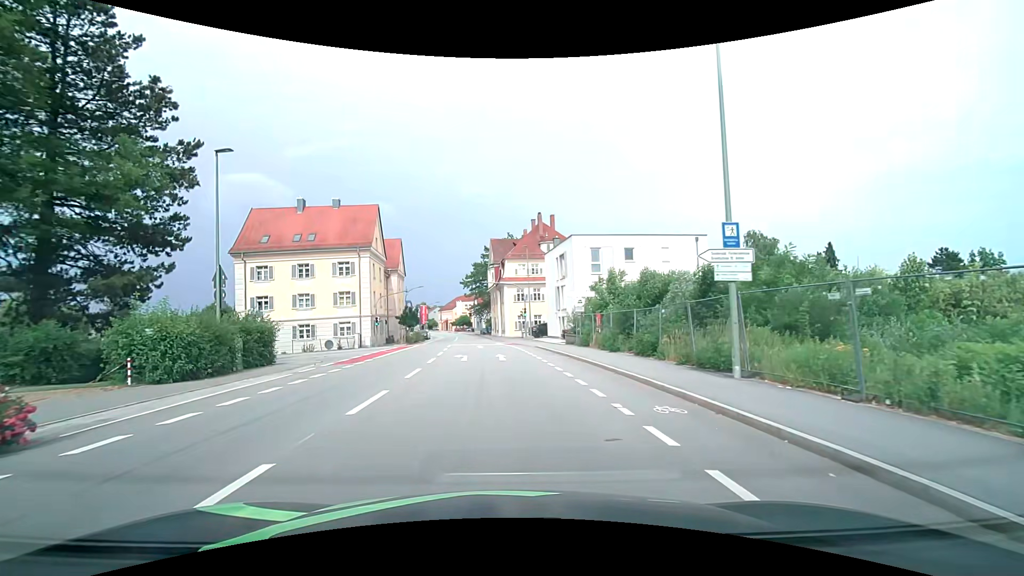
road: tertiary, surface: asphalt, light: Day
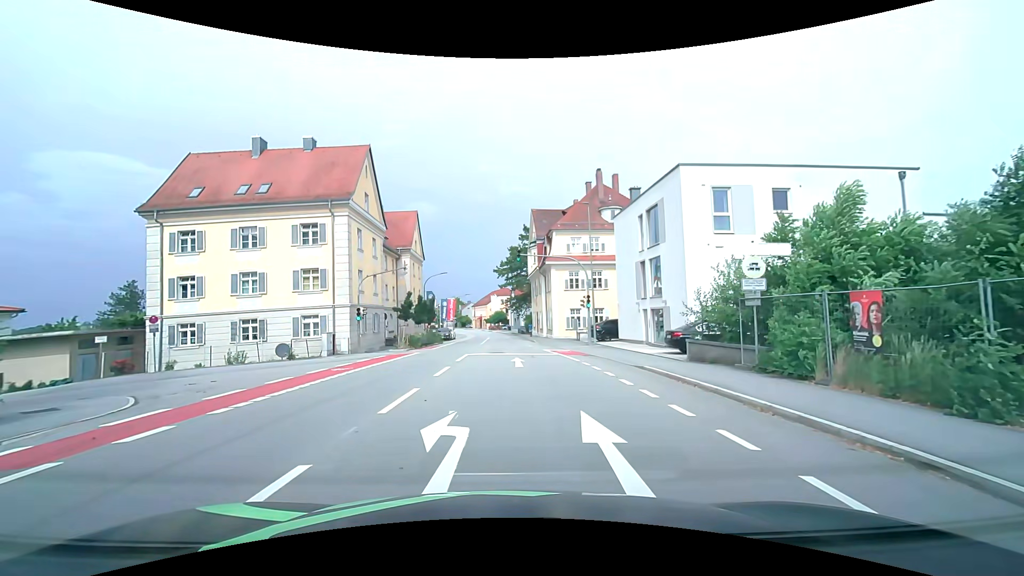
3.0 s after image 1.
(-0.8, +18.1) m; -4°
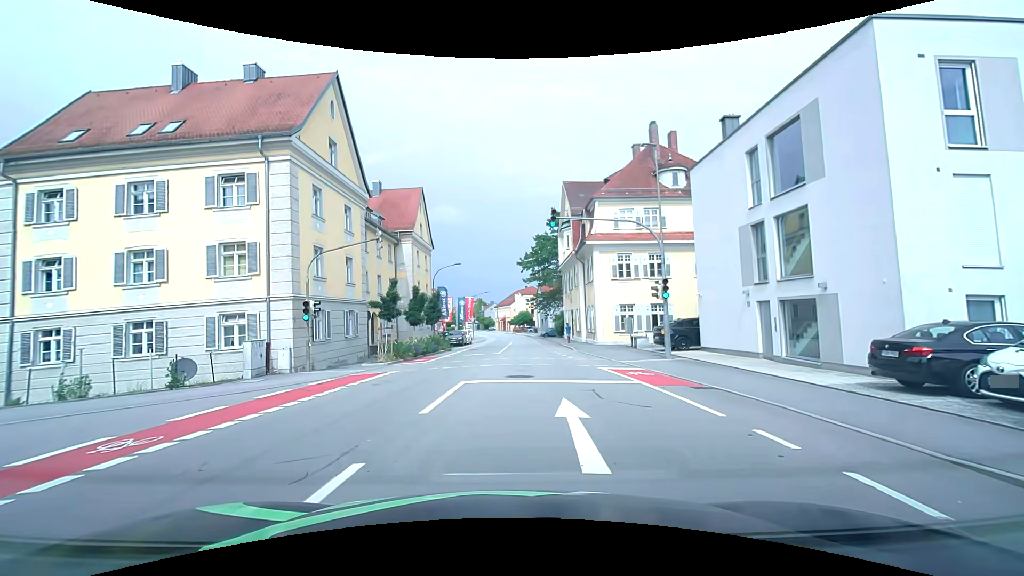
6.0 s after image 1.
(-0.1, +11.6) m; -3°
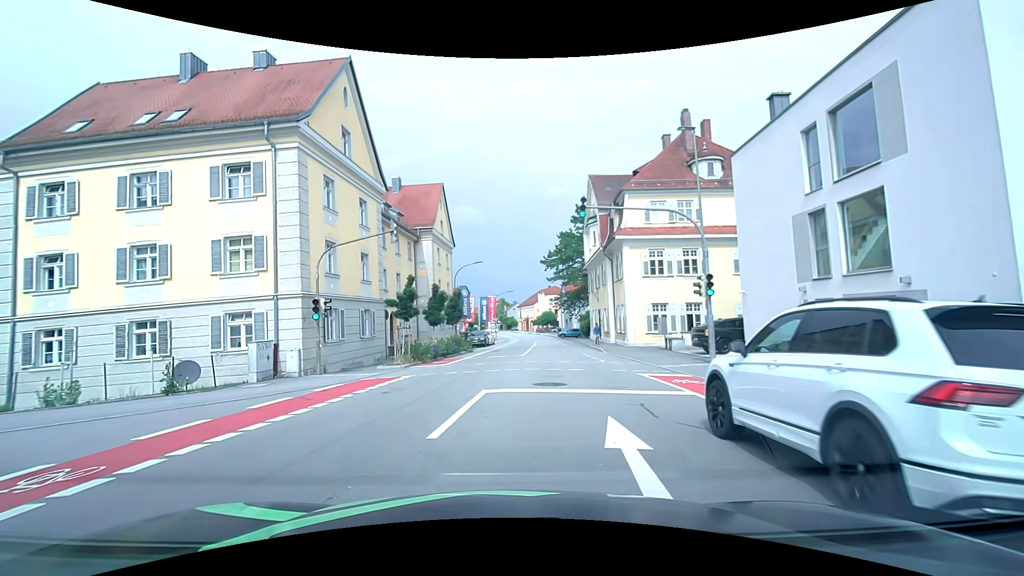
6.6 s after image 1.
(0.0, +1.9) m; -1°
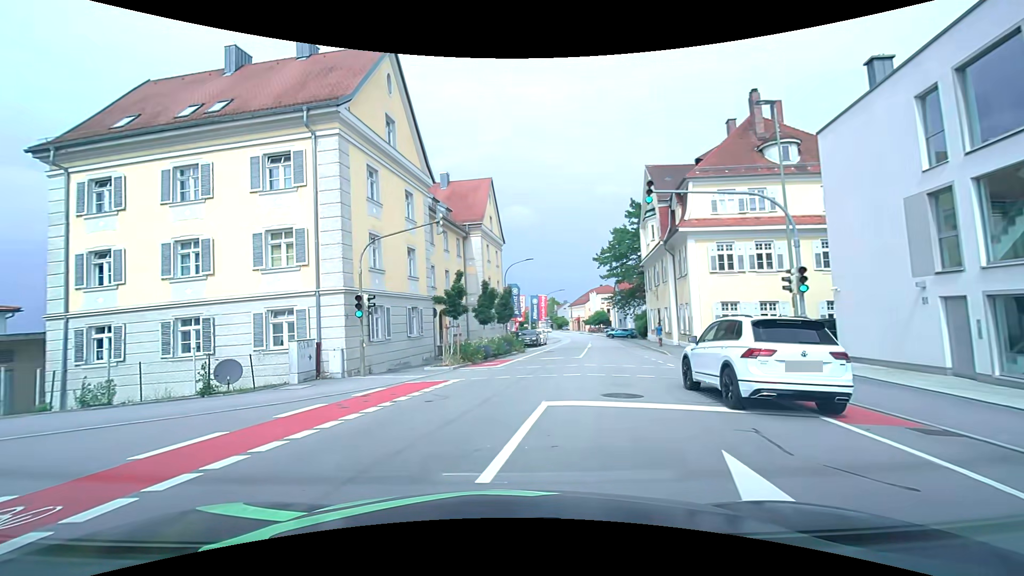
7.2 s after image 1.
(-0.1, +1.9) m; -6°
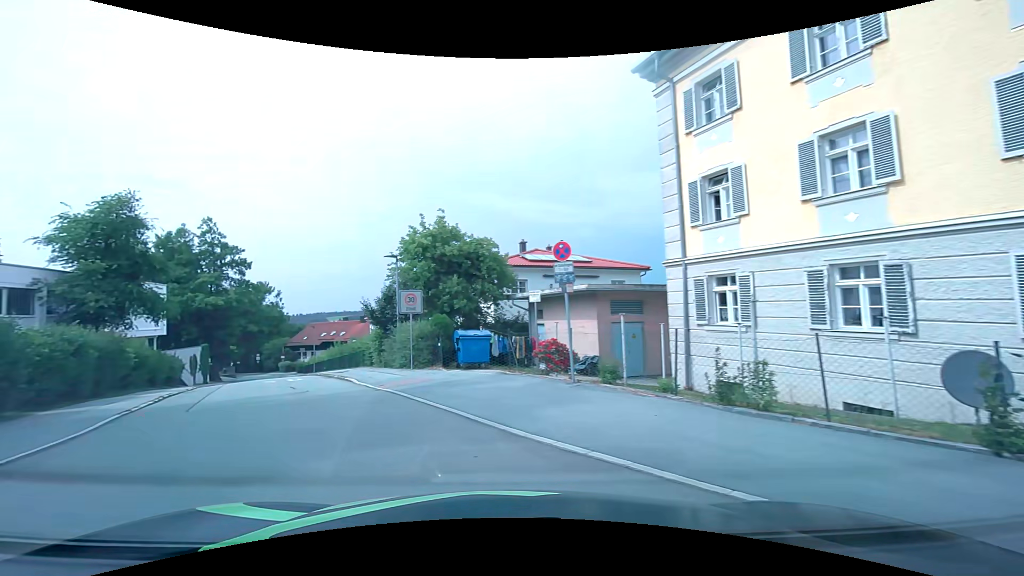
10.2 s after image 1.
(-5.0, +8.5) m; -61°
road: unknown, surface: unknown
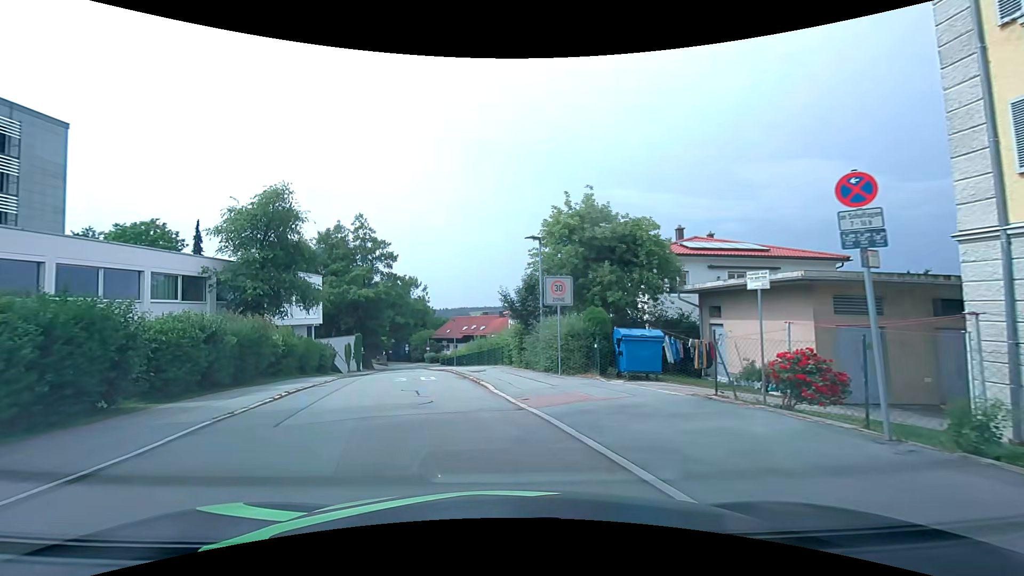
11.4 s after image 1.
(-0.6, +4.2) m; -17°
